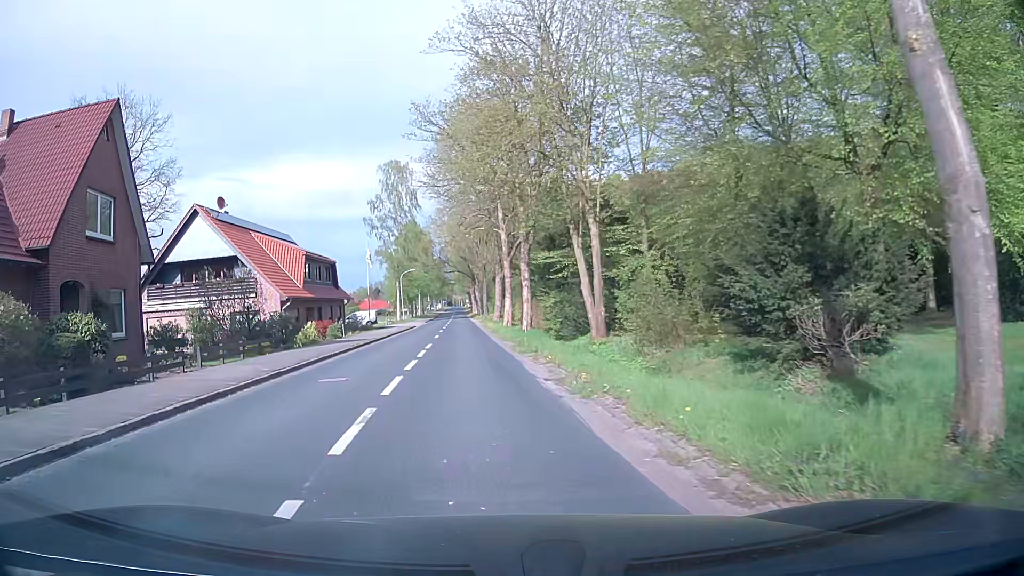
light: Day
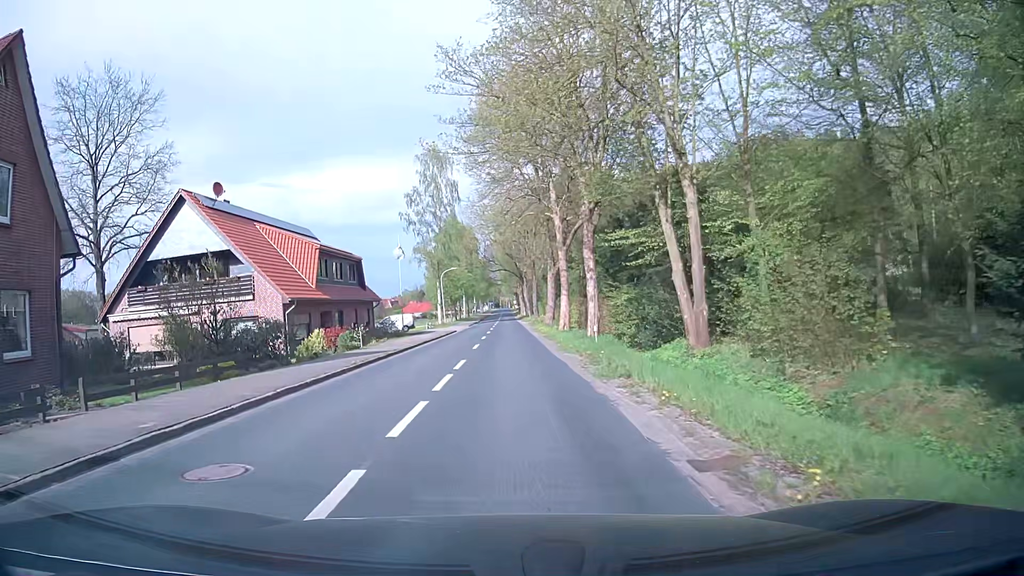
(-0.4, +8.1) m; -4°
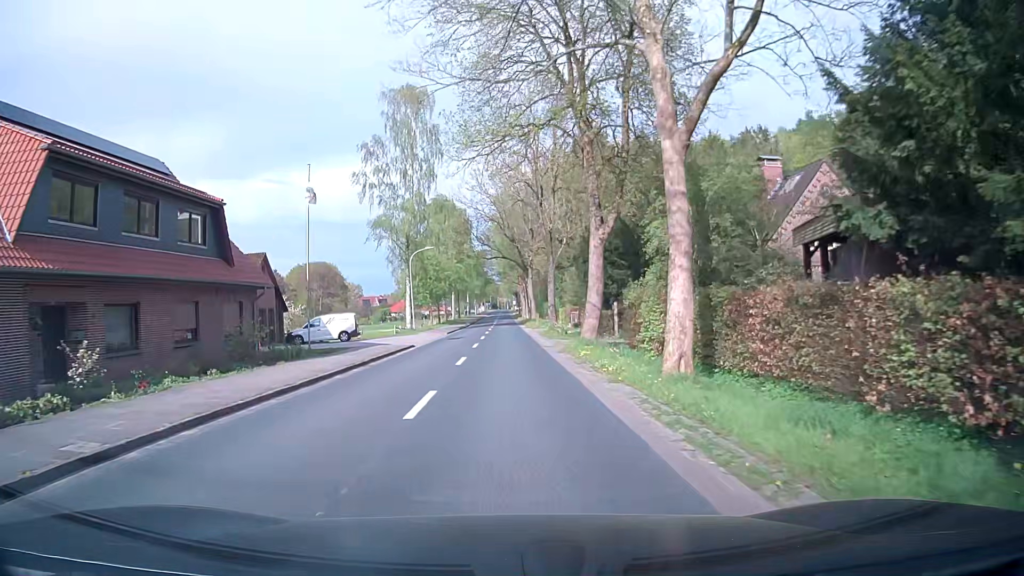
(-0.1, +25.9) m; +2°
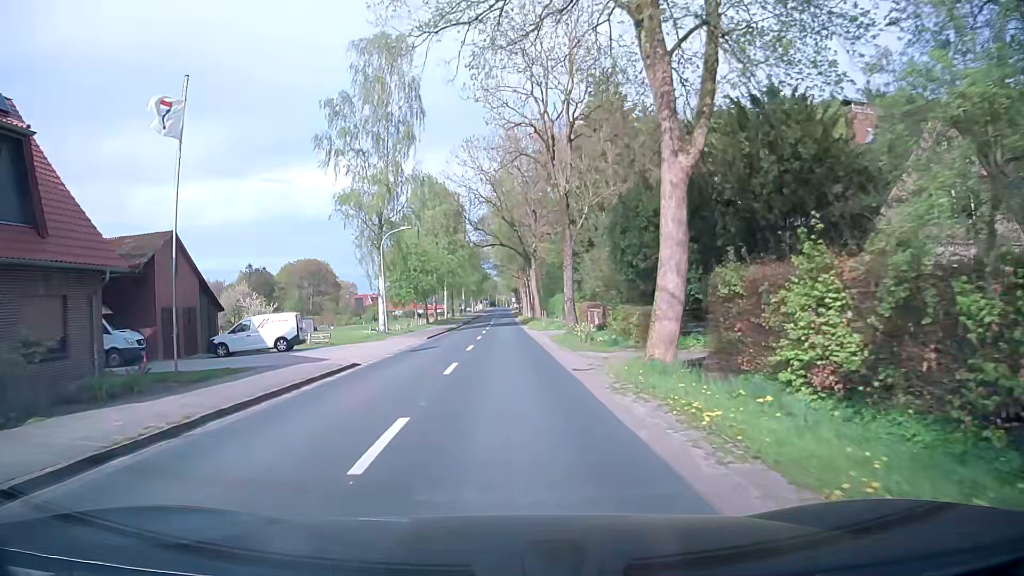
(-0.4, +12.2) m; -1°
(0, +10) (0, +20) (0, +30) (-1, +40) (-1, +50) (-1, +60) (-1, +70) (-1, +80) (-1, +90) (-2, +100) m
